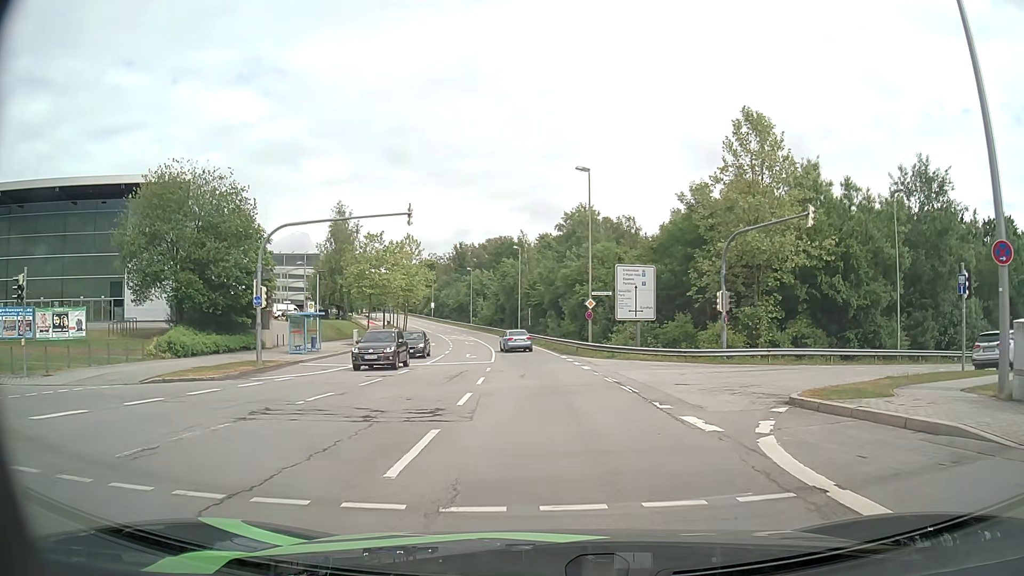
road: secondary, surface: asphalt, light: Day
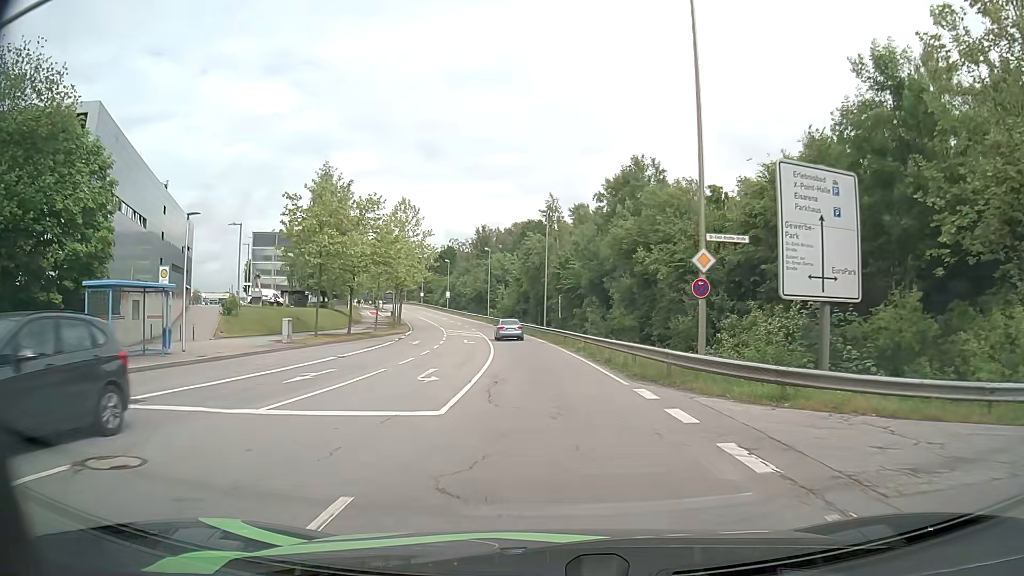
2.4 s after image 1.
(-0.5, +21.6) m; -3°
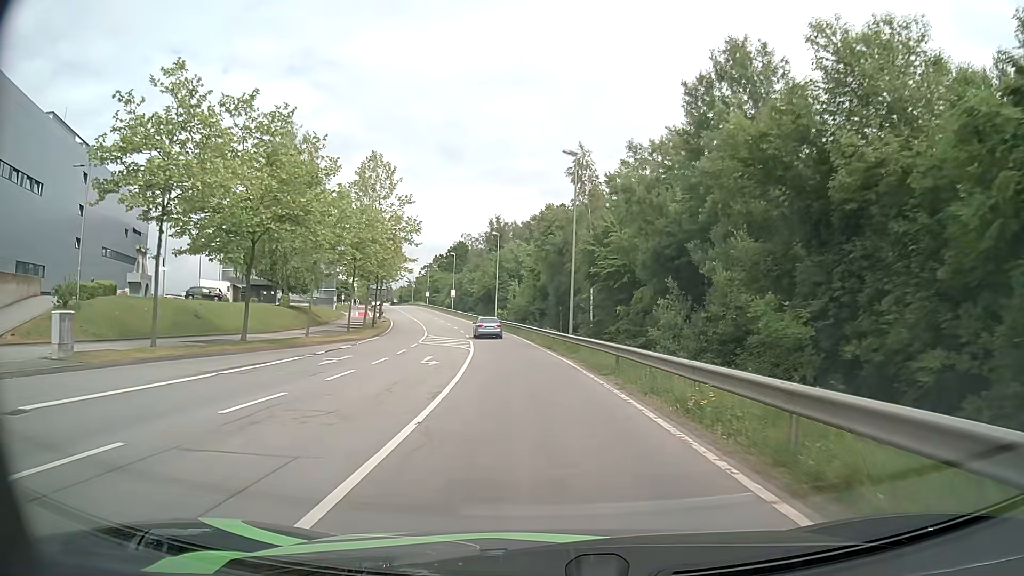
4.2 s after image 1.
(-0.3, +20.6) m; -1°
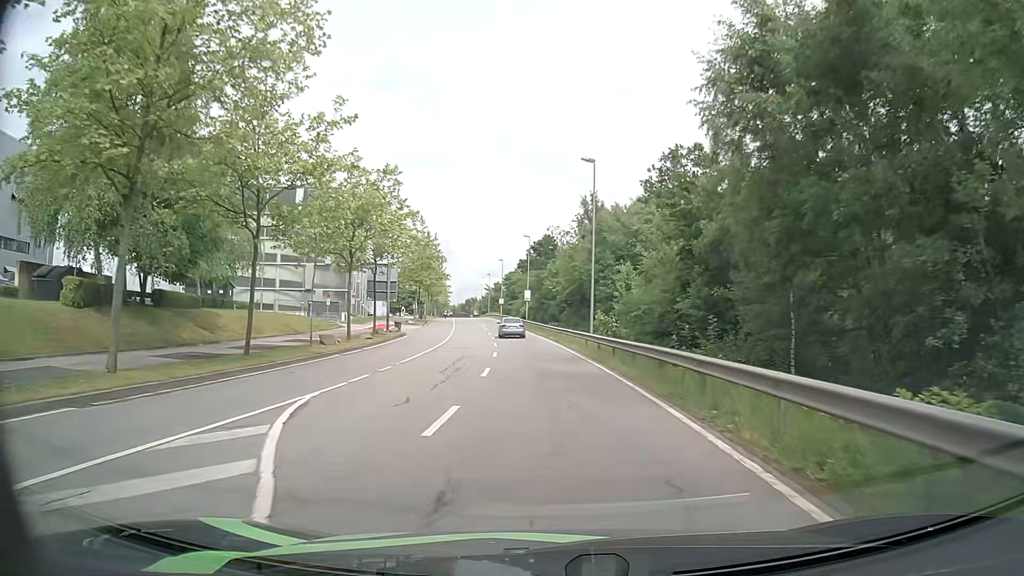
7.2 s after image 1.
(-2.7, +38.9) m; -8°
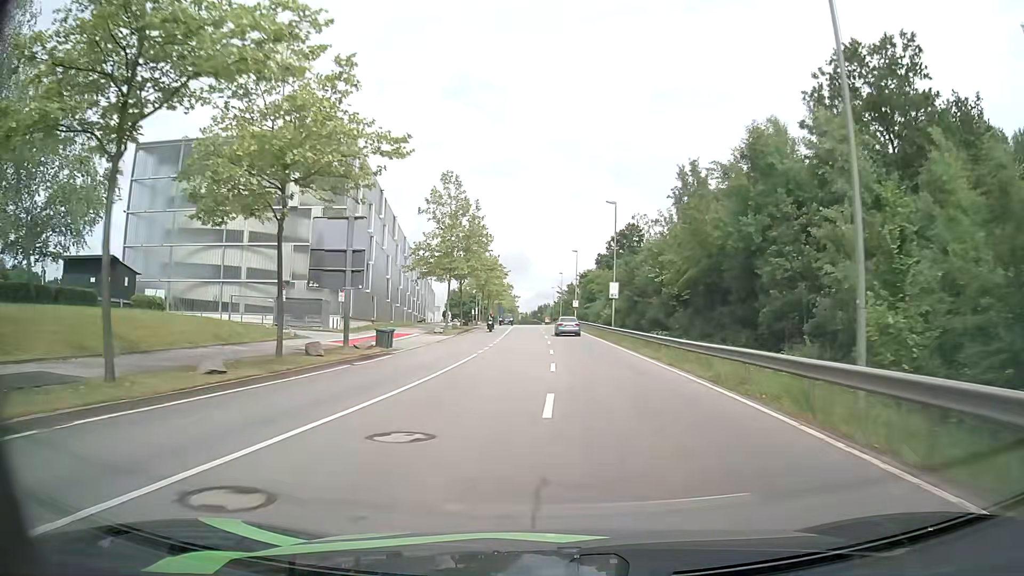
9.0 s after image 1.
(-1.4, +25.4) m; -6°
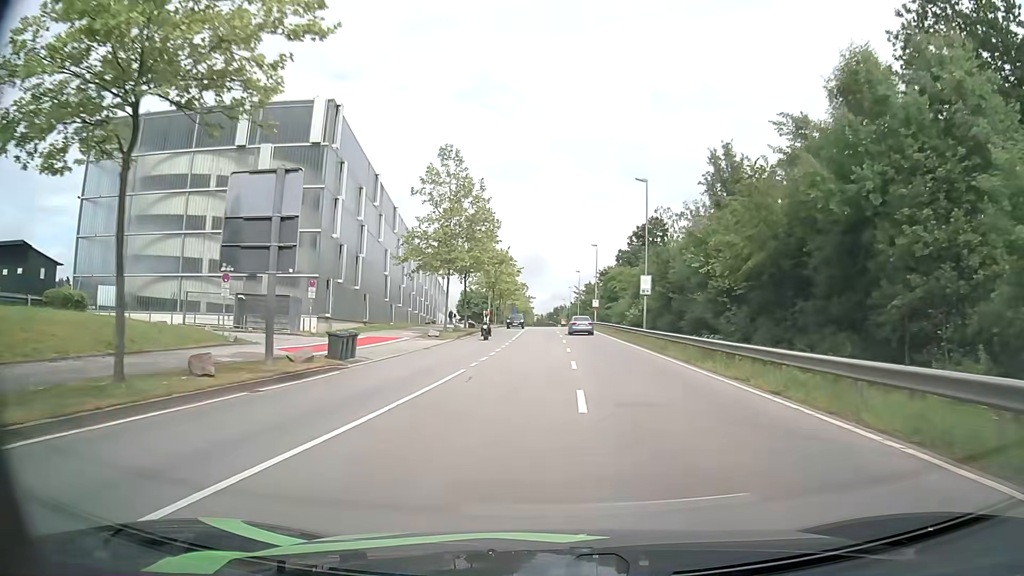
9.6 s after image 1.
(-0.2, +8.7) m; -2°
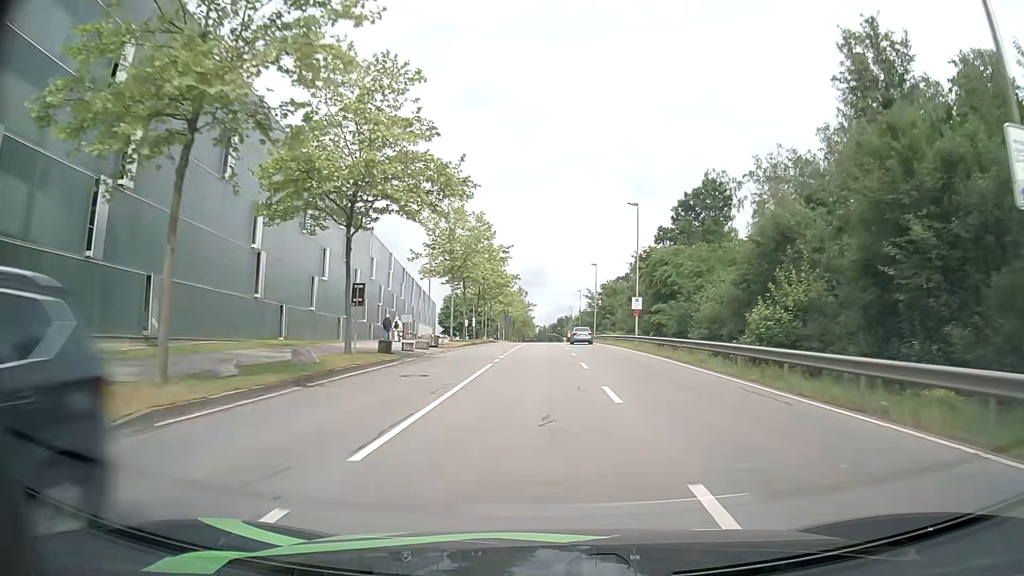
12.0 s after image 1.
(-0.3, +34.9) m; 0°
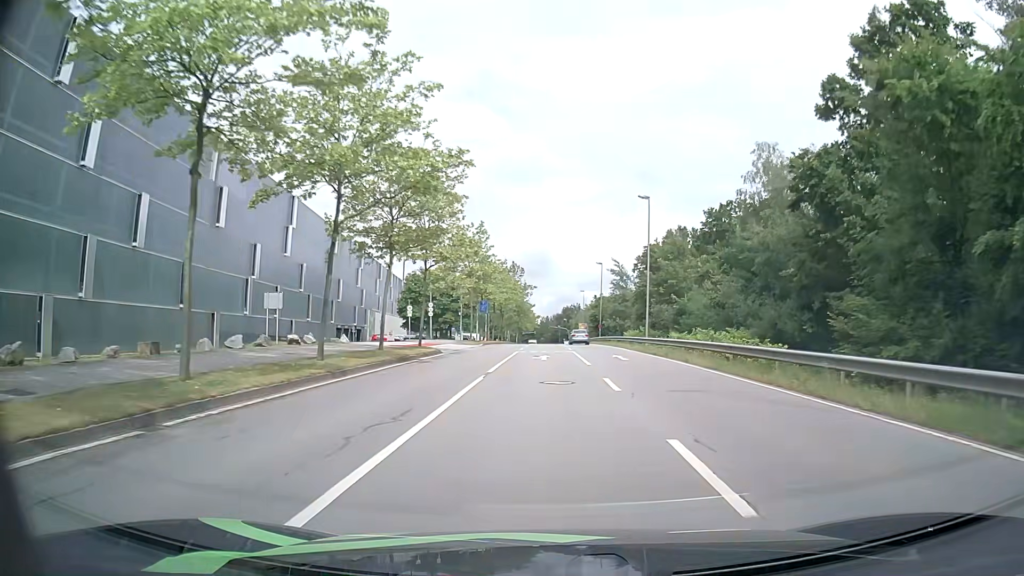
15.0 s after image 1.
(-0.2, +42.8) m; -1°
(0, +10) (0, +20) (0, +30) (0, +40) (0, +50) (0, +60) (0, +70) (+1, +80) (+1, +90) (+1, +100) m
